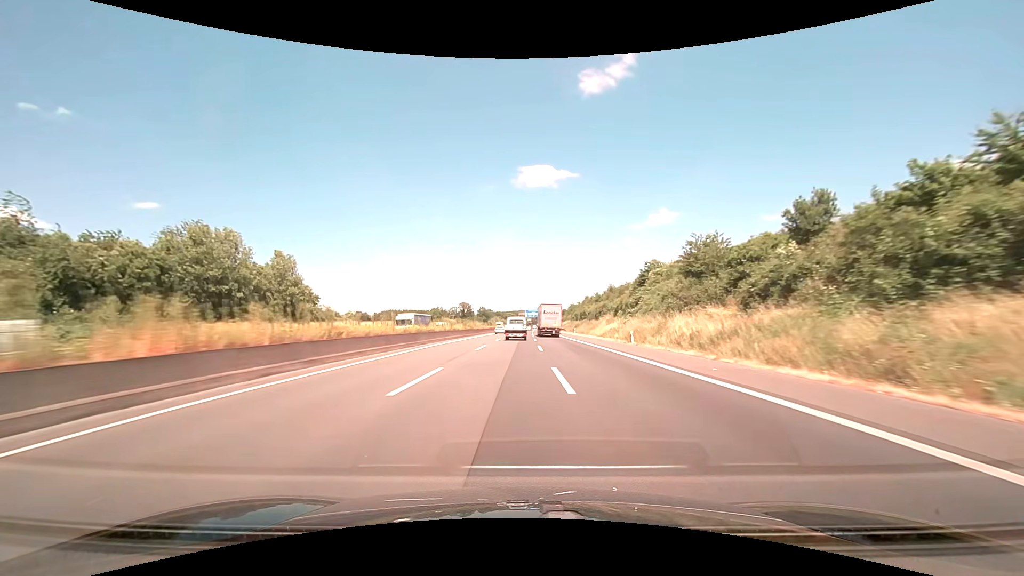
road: motorway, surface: asphalt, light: Day
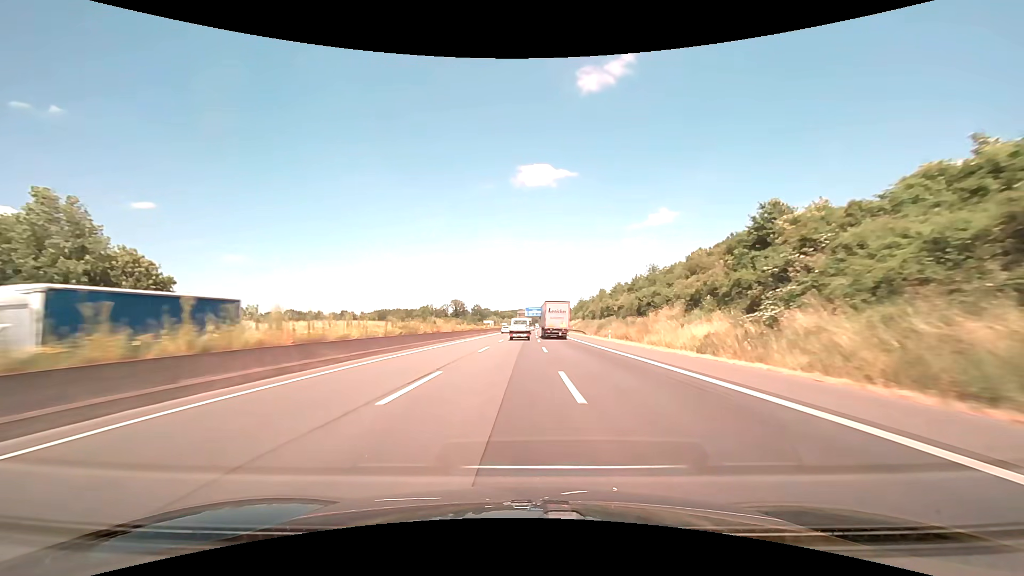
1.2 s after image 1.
(0.0, +37.0) m; 0°
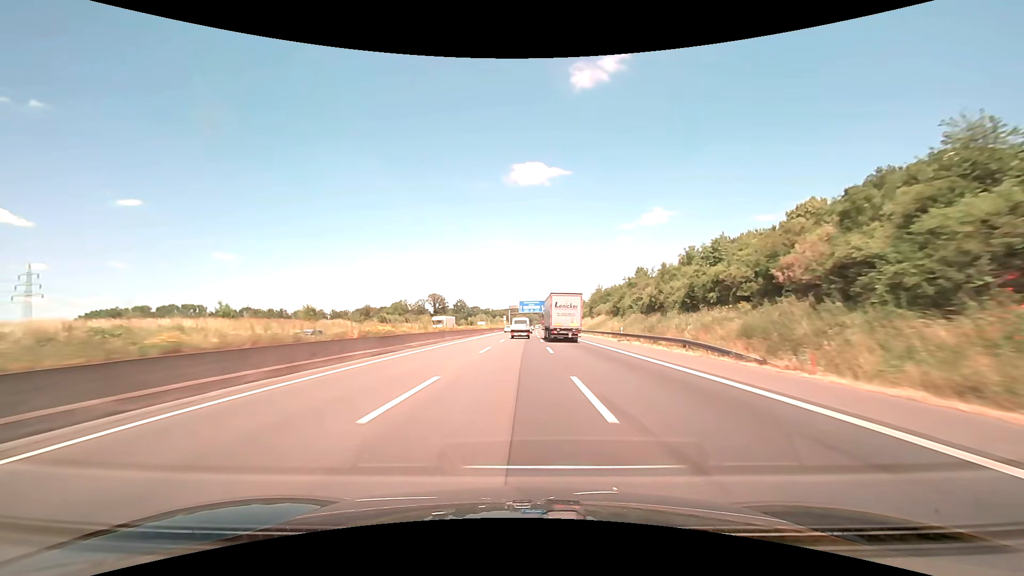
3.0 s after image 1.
(+0.2, +55.5) m; +1°
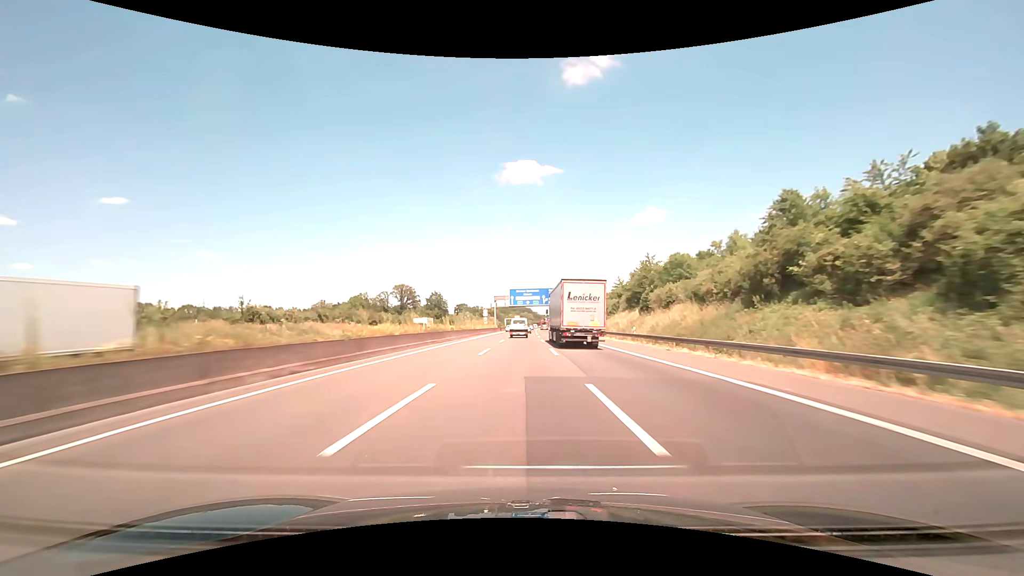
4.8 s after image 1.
(+0.3, +55.5) m; +1°
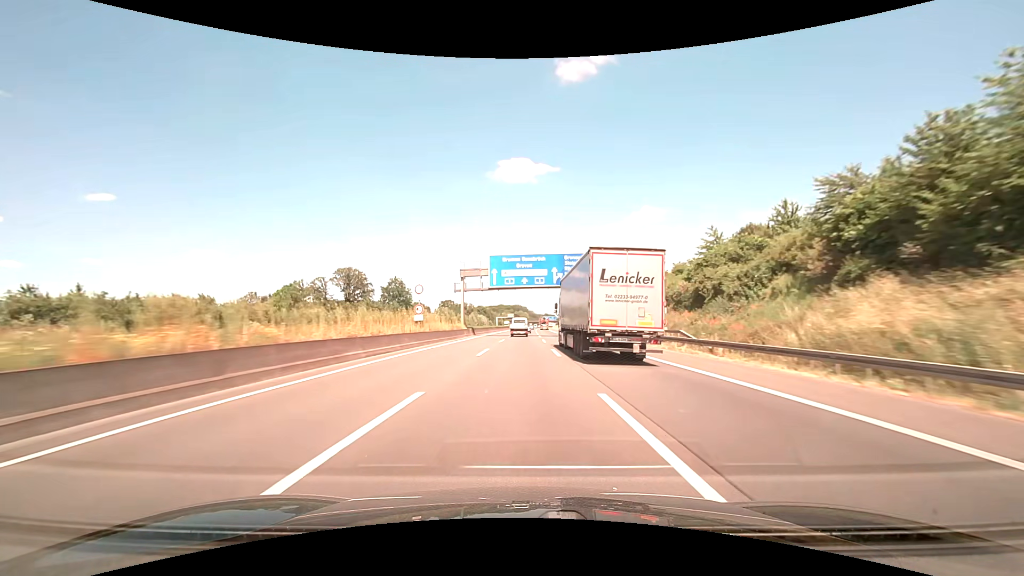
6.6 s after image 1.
(+0.2, +55.3) m; +1°
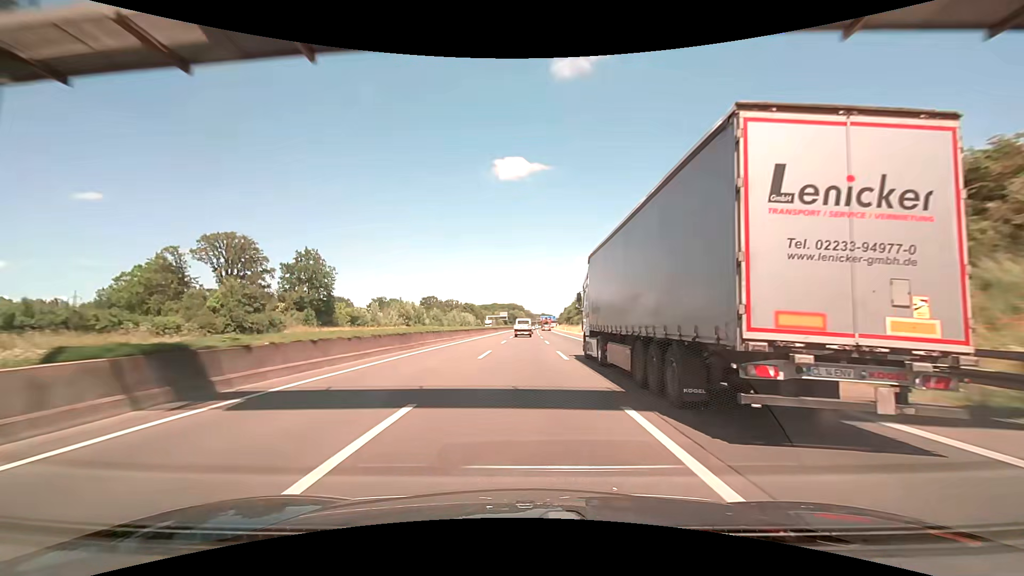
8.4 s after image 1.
(+0.2, +55.0) m; 0°
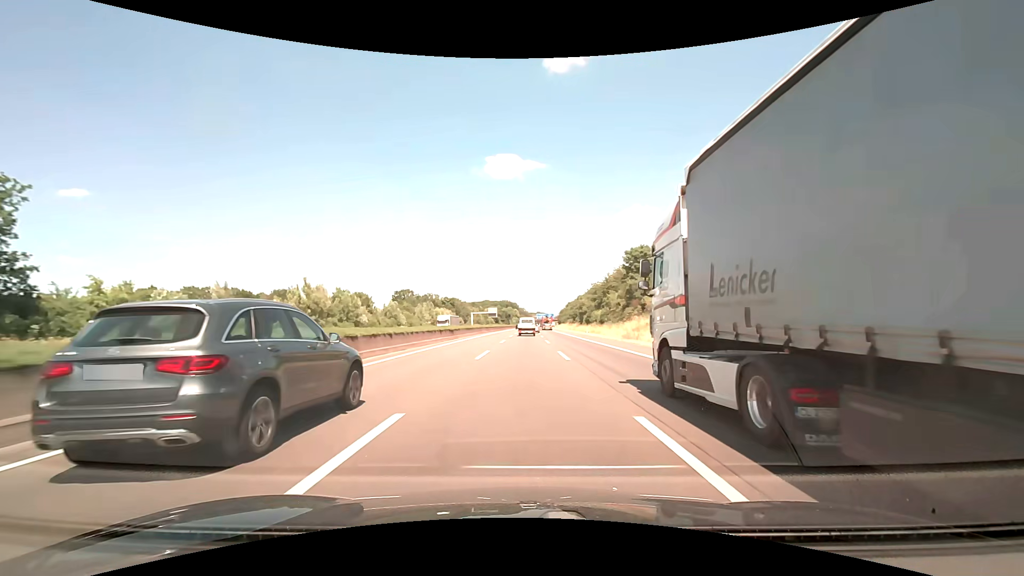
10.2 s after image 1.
(+0.3, +54.6) m; +1°
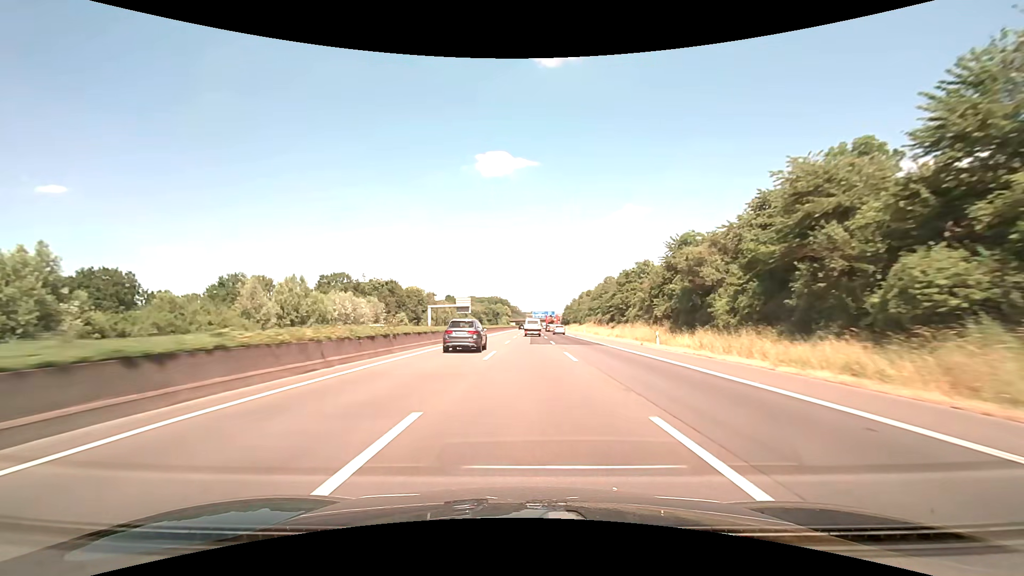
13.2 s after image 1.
(+0.7, +89.4) m; +1°
(0, +10) (0, +20) (0, +30) (0, +40) (0, +50) (+1, +60) (+1, +70) (+1, +80) (+1, +90) (+2, +100) m
